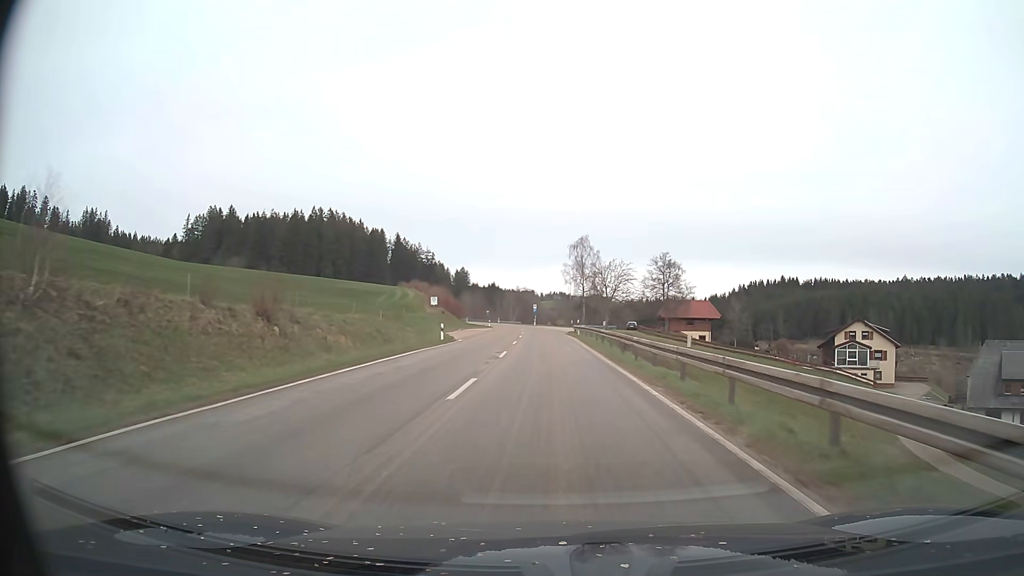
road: secondary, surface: asphalt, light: Day
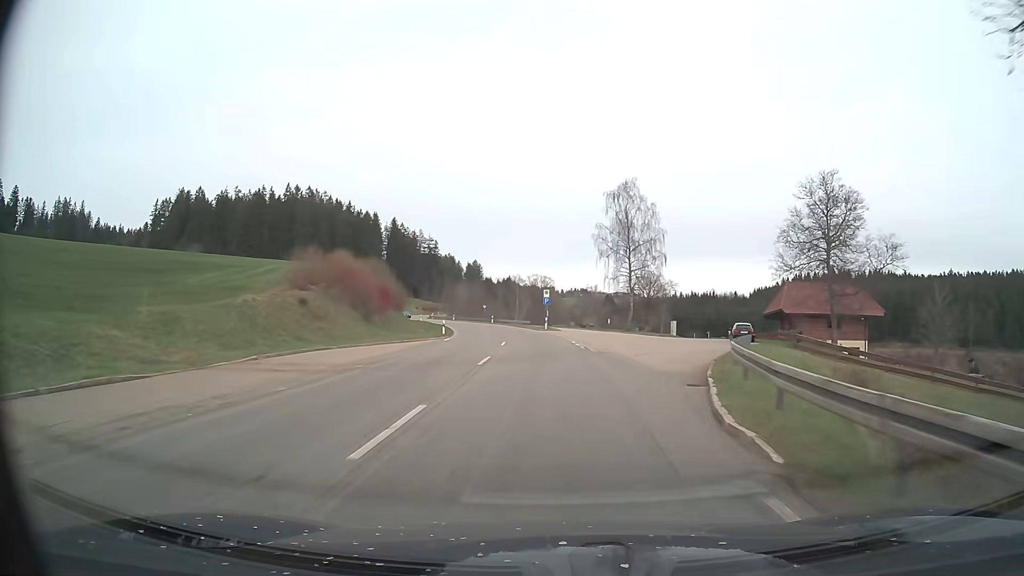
(-0.5, +54.0) m; -2°
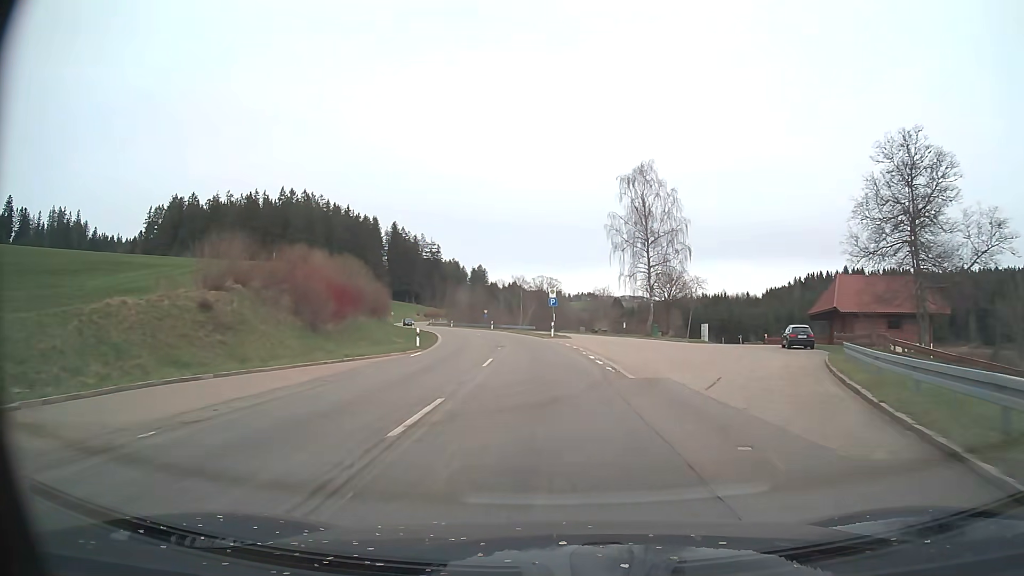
(-0.1, +10.8) m; 0°
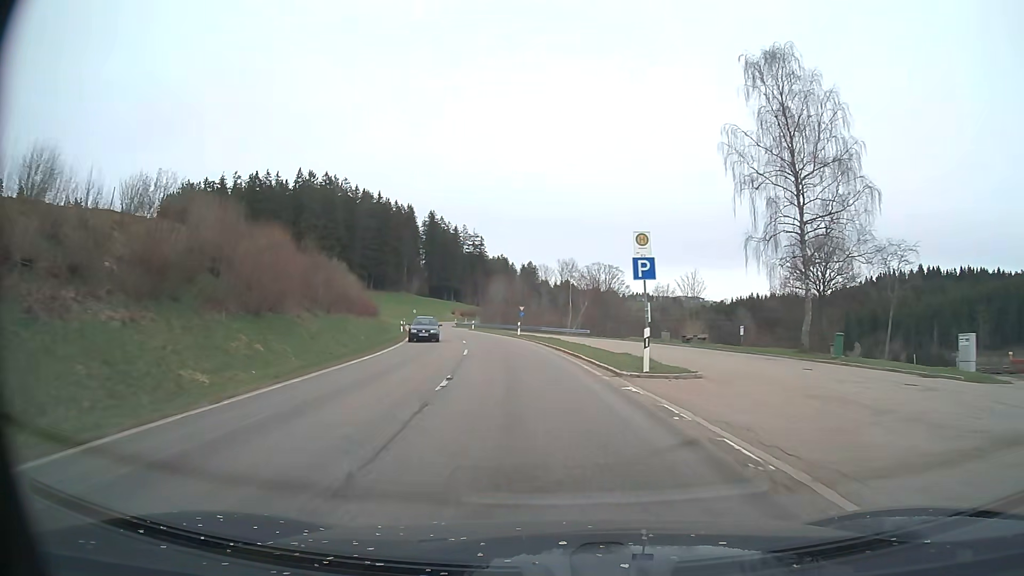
(-1.1, +32.3) m; -5°
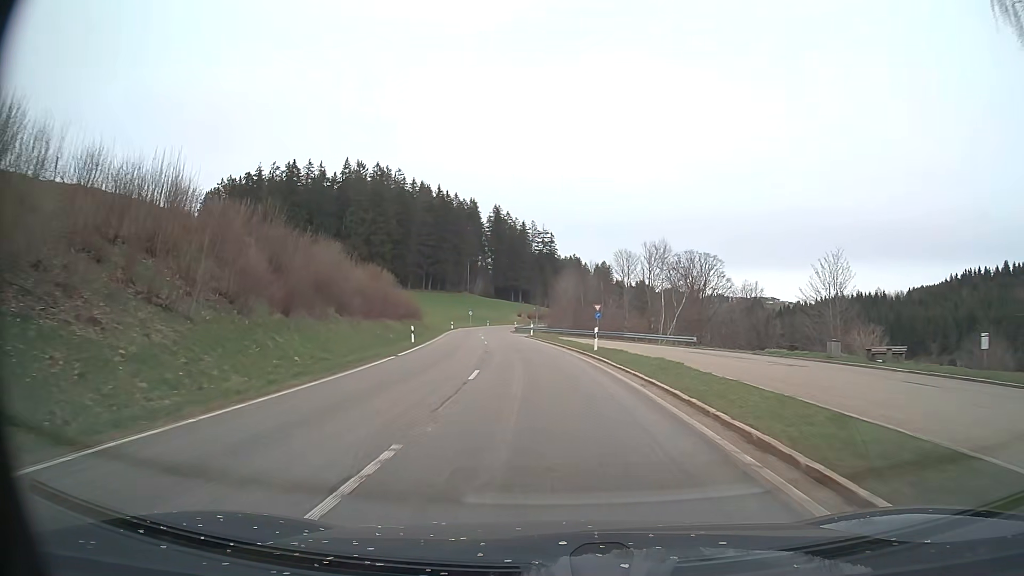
(-1.2, +21.5) m; -6°
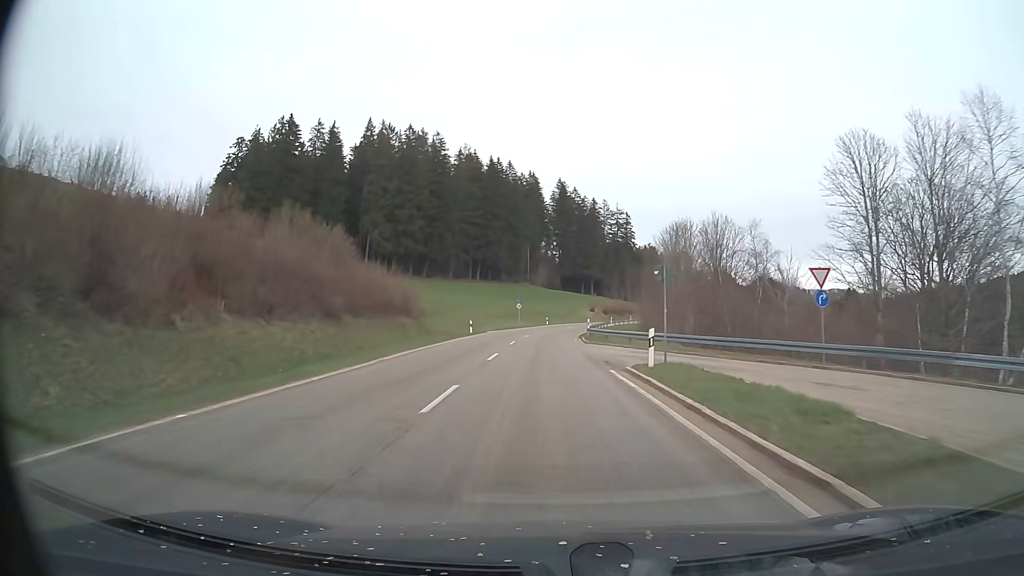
(-2.6, +42.9) m; -6°
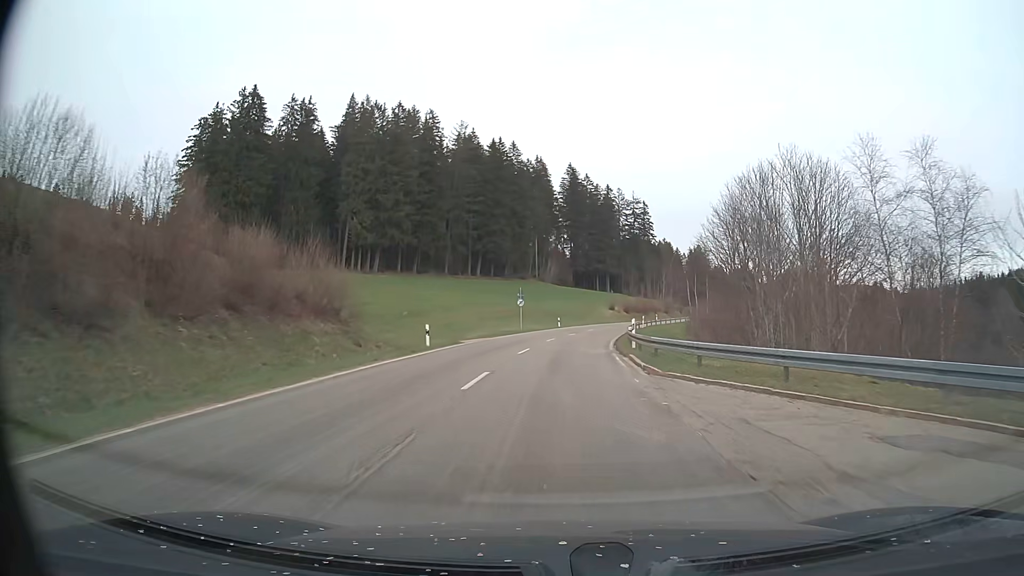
(-0.3, +21.6) m; -1°
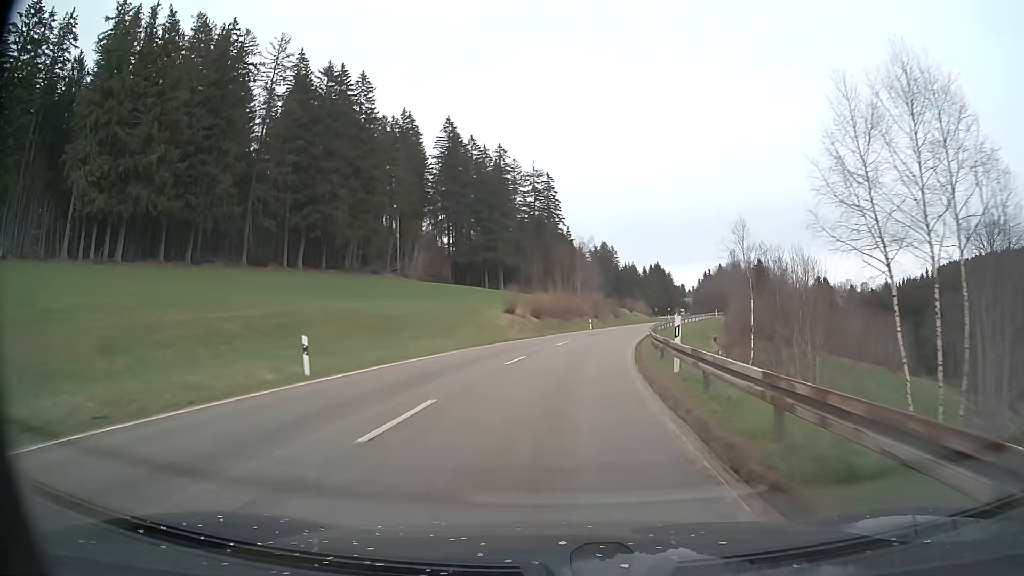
(+3.9, +53.9) m; +9°
(0, +10) (+1, +20) (+2, +30) (+3, +40) (+5, +50) (+8, +59) (+10, +69) (+13, +78) (+17, +88) (+20, +97) m
